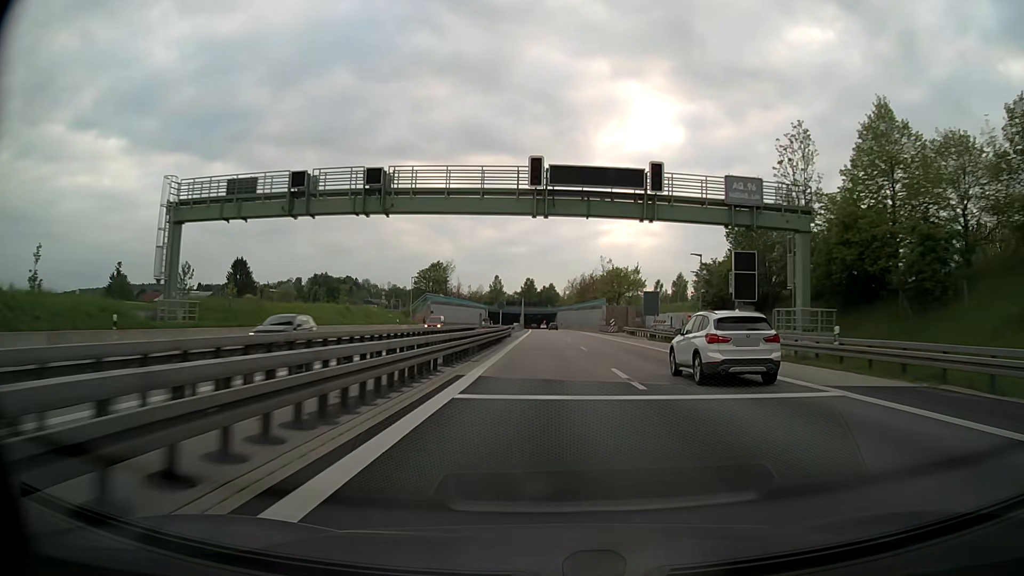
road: motorway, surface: asphalt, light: Day
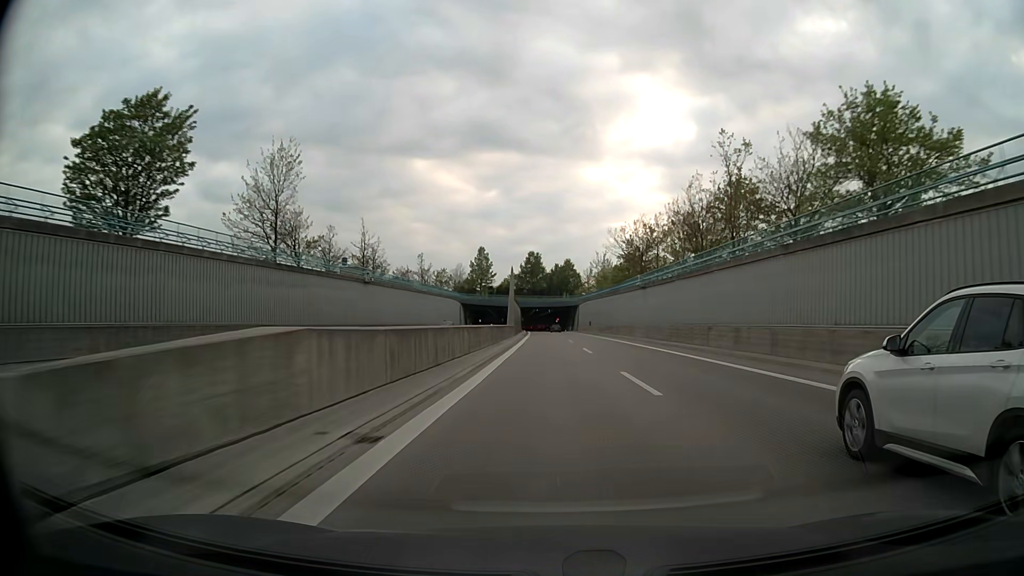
(-0.6, +91.3) m; -1°
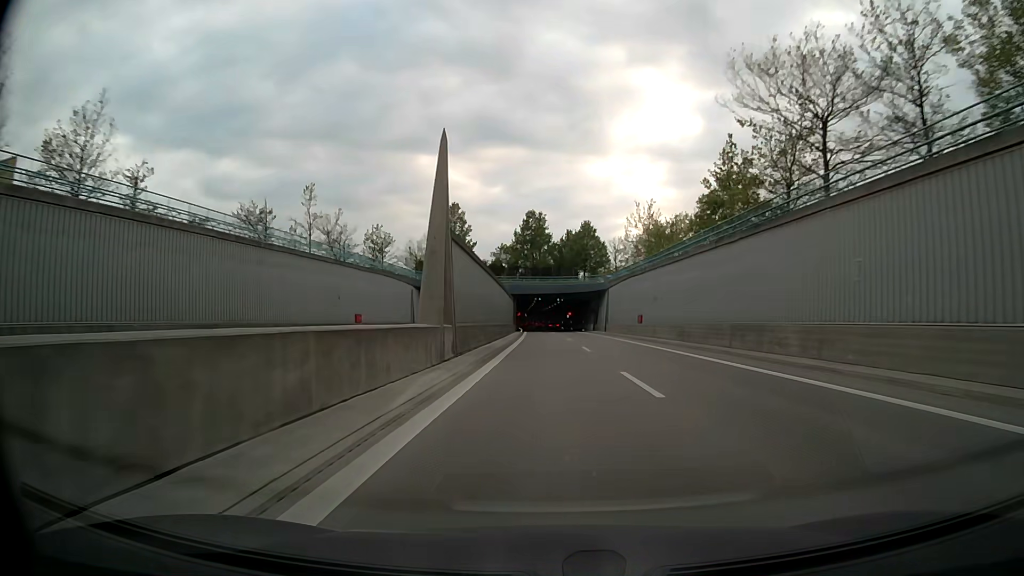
(-0.2, +54.8) m; -1°
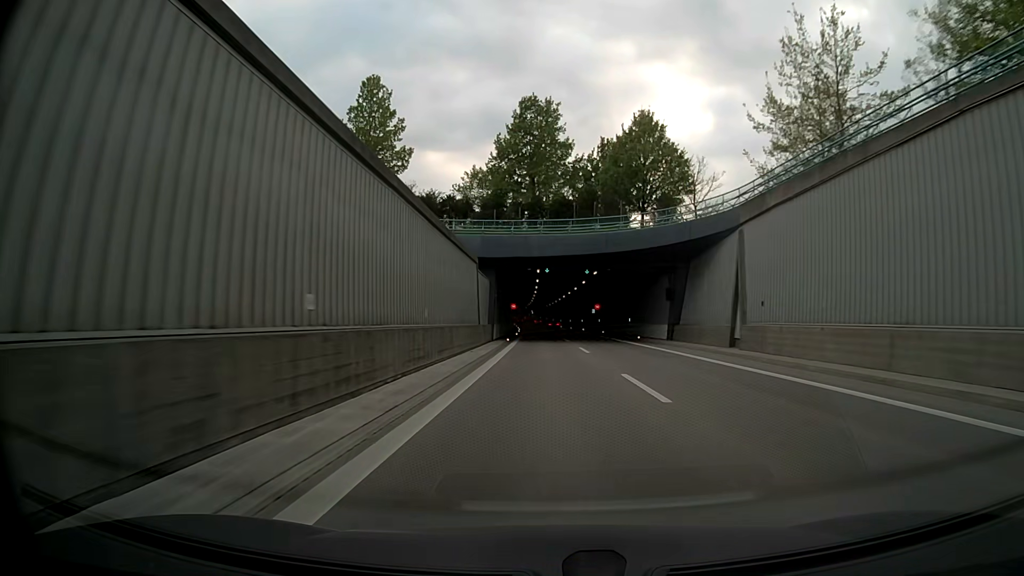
(-0.4, +54.8) m; -1°
(0, +10) (0, +20) (0, +30) (0, +40) (0, +50) (-1, +60) (-1, +70) (-1, +80) (-2, +90) (-2, +100) m
